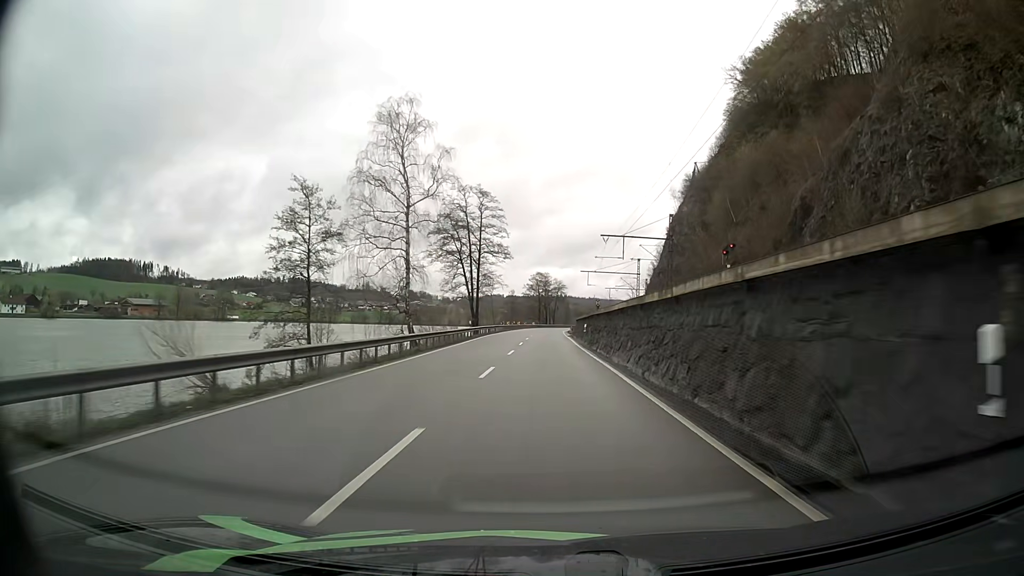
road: primary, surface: asphalt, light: Day
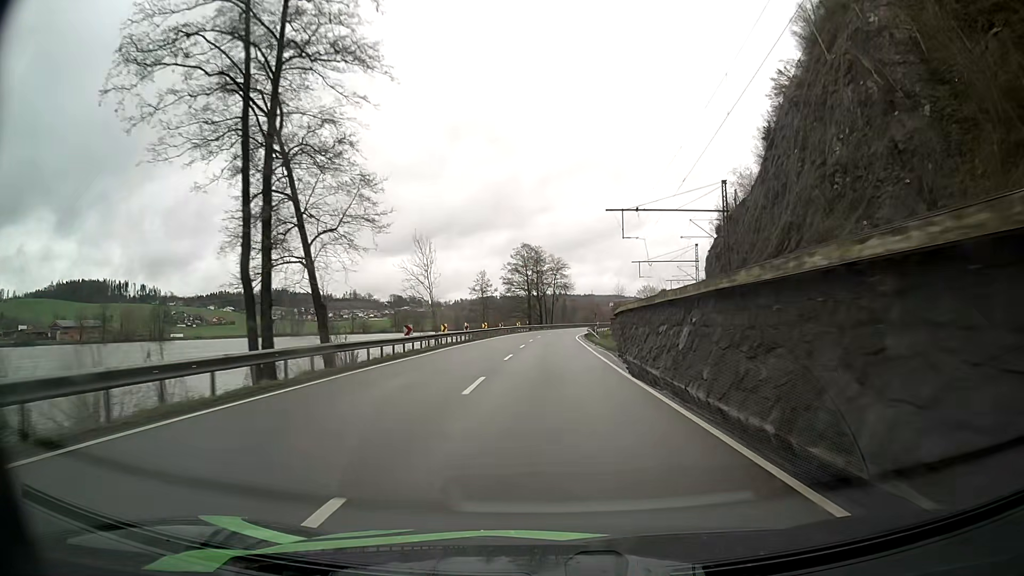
(+0.5, +63.3) m; +1°
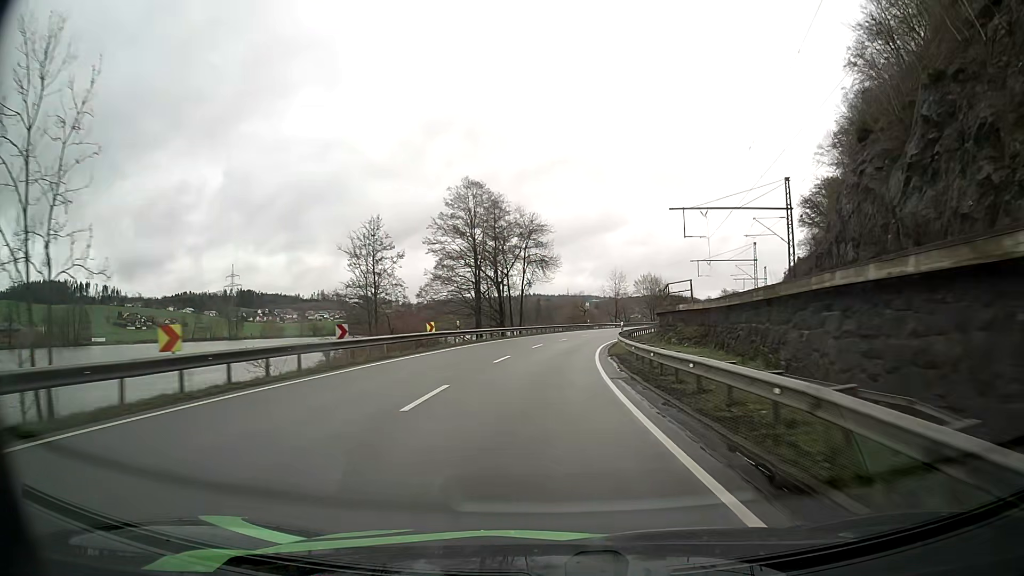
(+0.9, +50.7) m; +2°
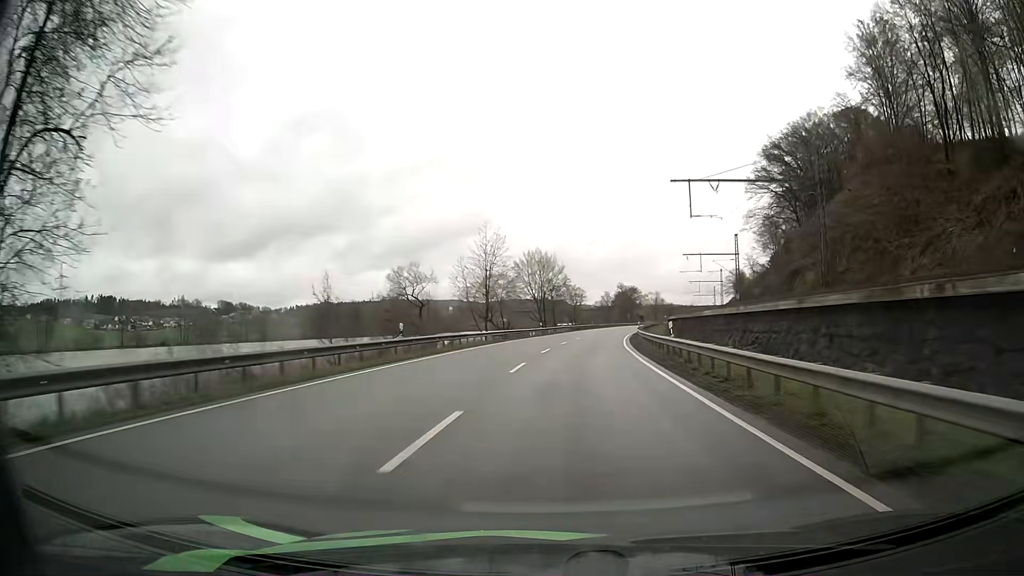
(+5.3, +62.9) m; +11°
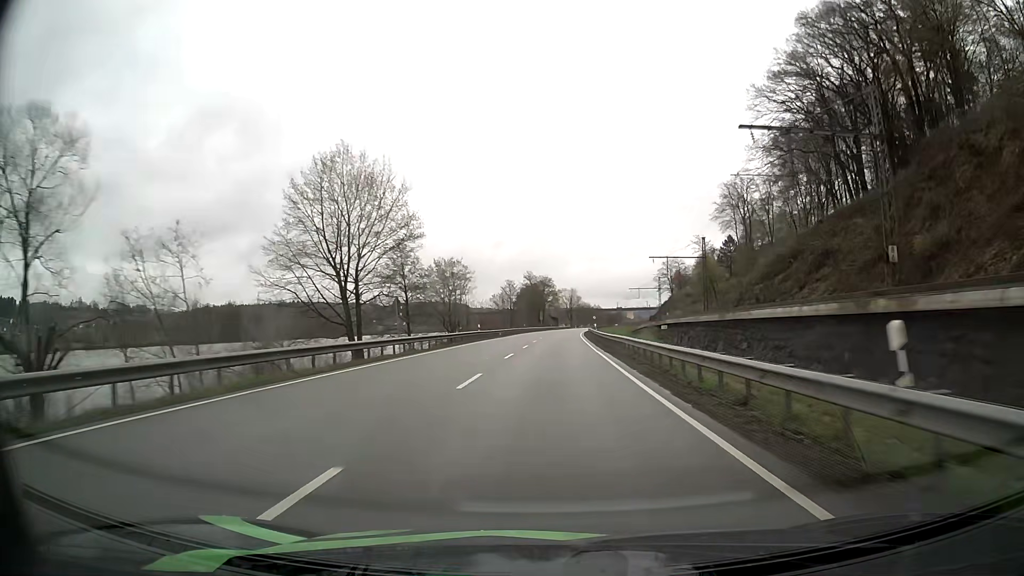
(+5.5, +63.1) m; +8°
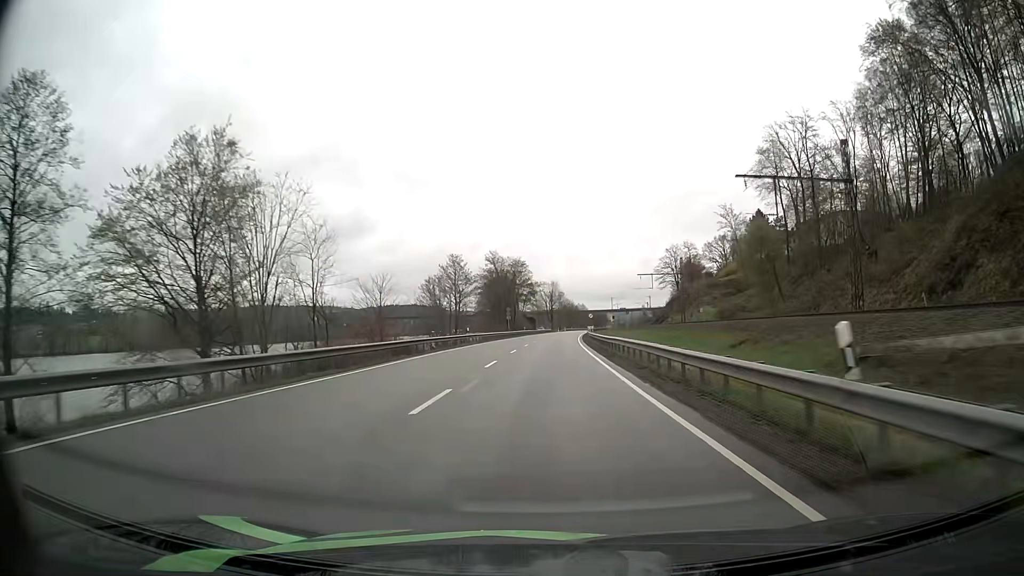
(+1.1, +51.7) m; +2°
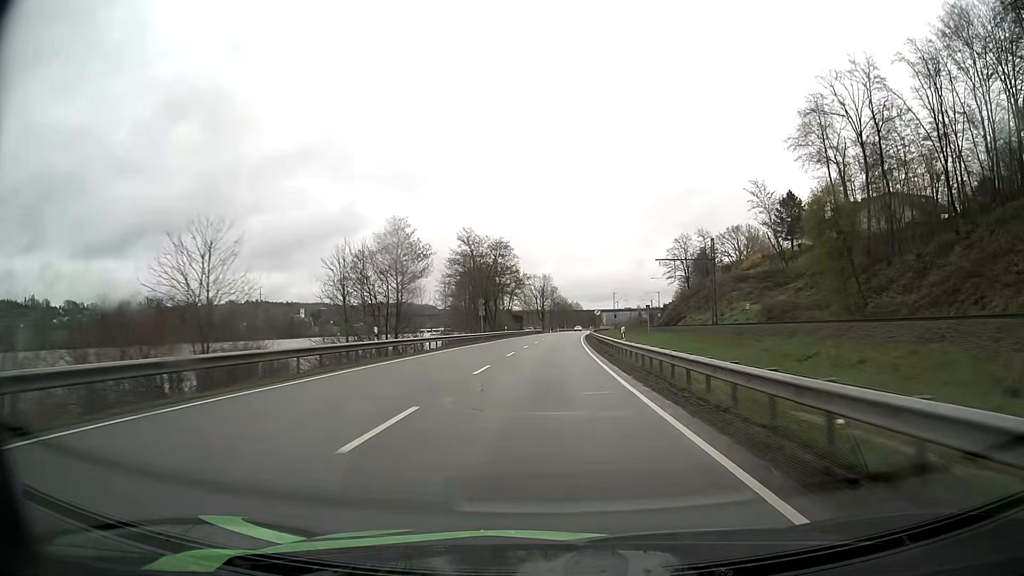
(+0.2, +27.2) m; +1°
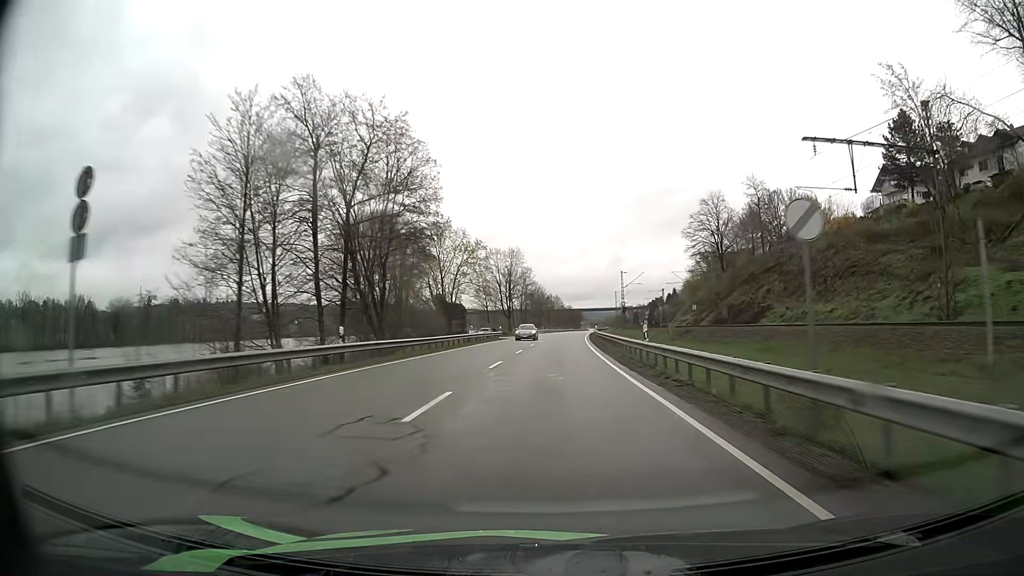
(+0.9, +57.7) m; +2°
(0, +10) (0, +20) (0, +30) (+1, +40) (+1, +50) (+1, +60) (+2, +70) (+3, +80) (+3, +90) (+4, +100) m
